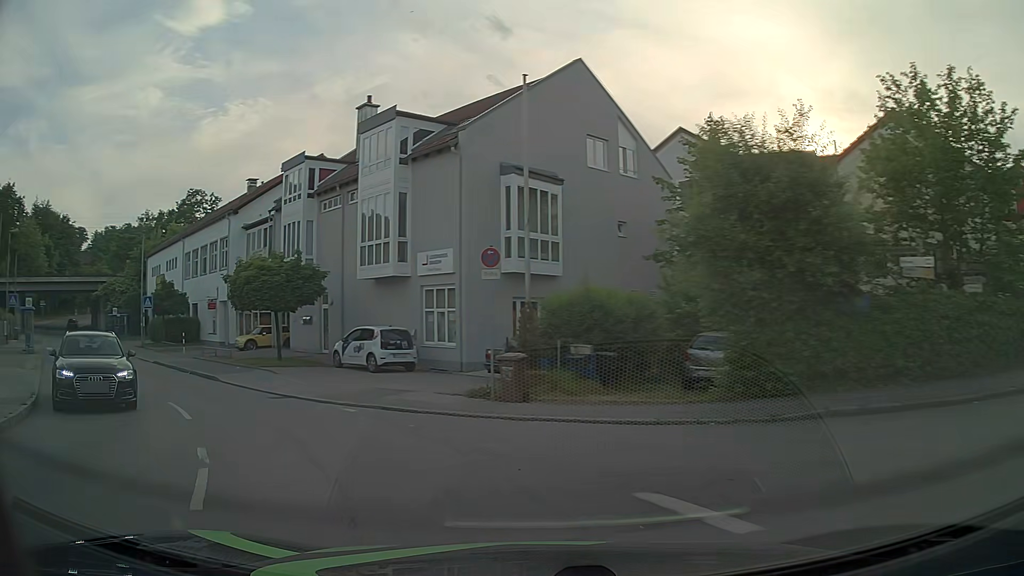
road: unclassified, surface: asphalt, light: Day
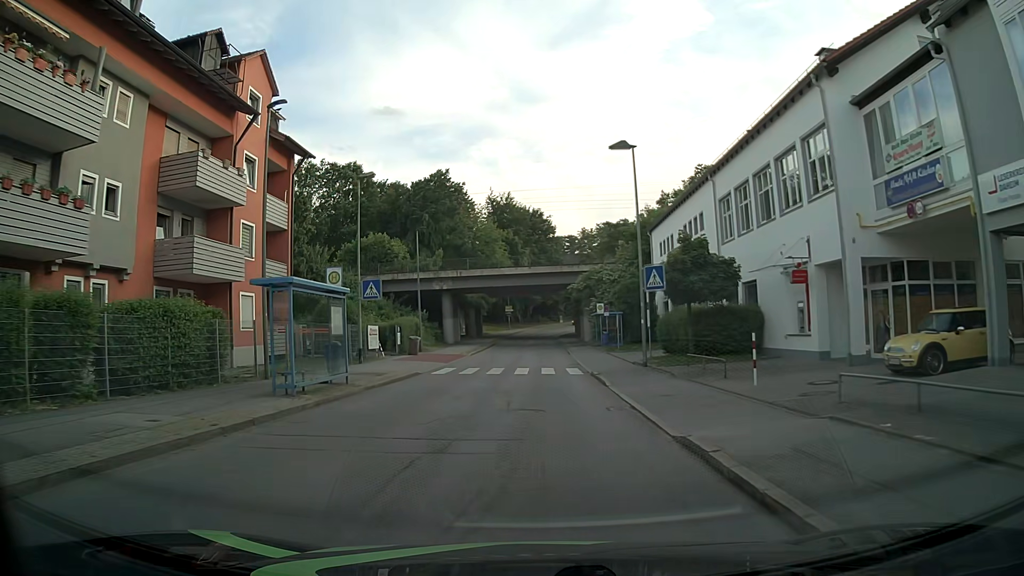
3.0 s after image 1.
(-12.5, +20.2) m; -46°
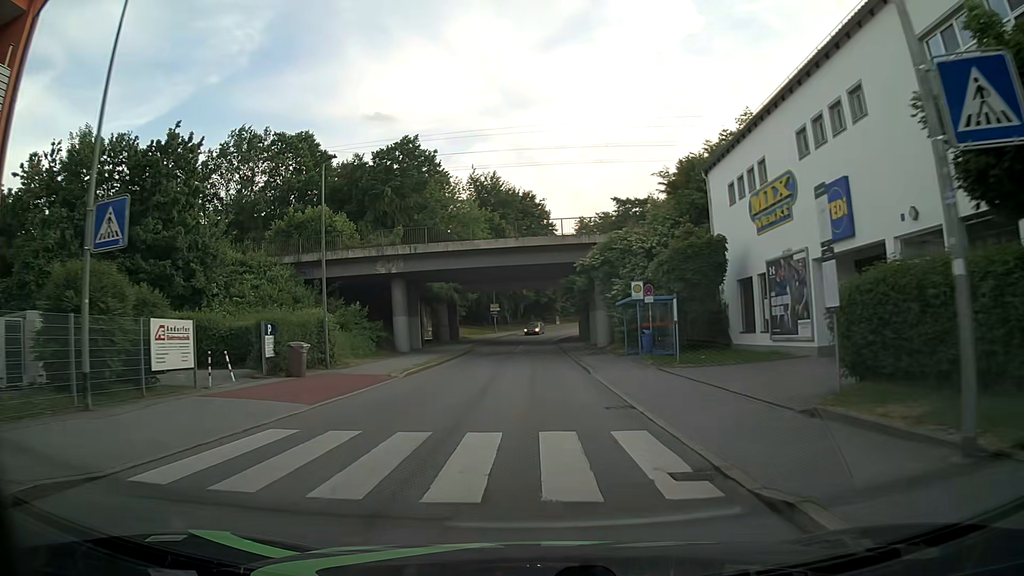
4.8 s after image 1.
(-0.2, +18.9) m; 0°
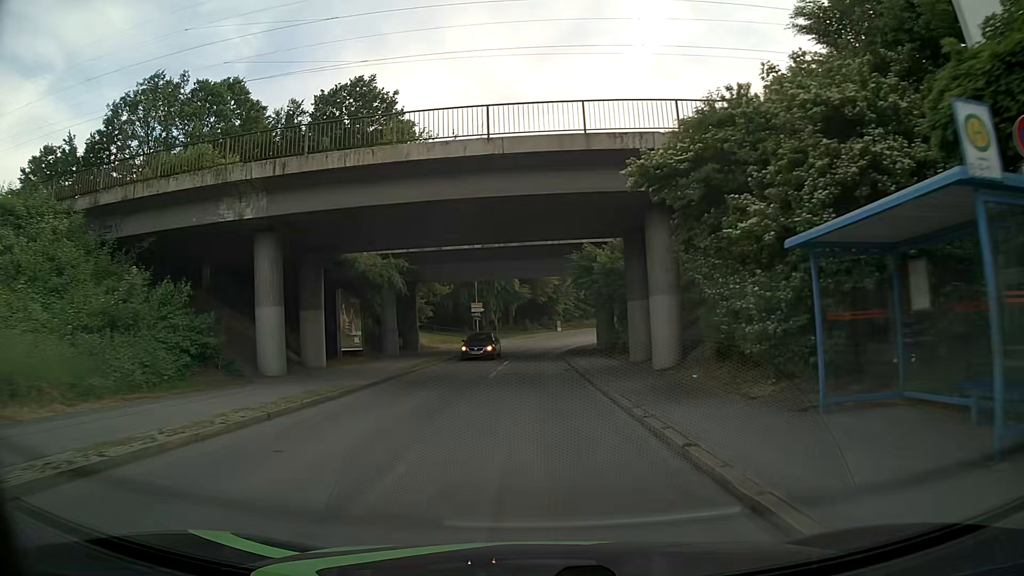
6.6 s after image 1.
(+0.2, +21.0) m; 0°
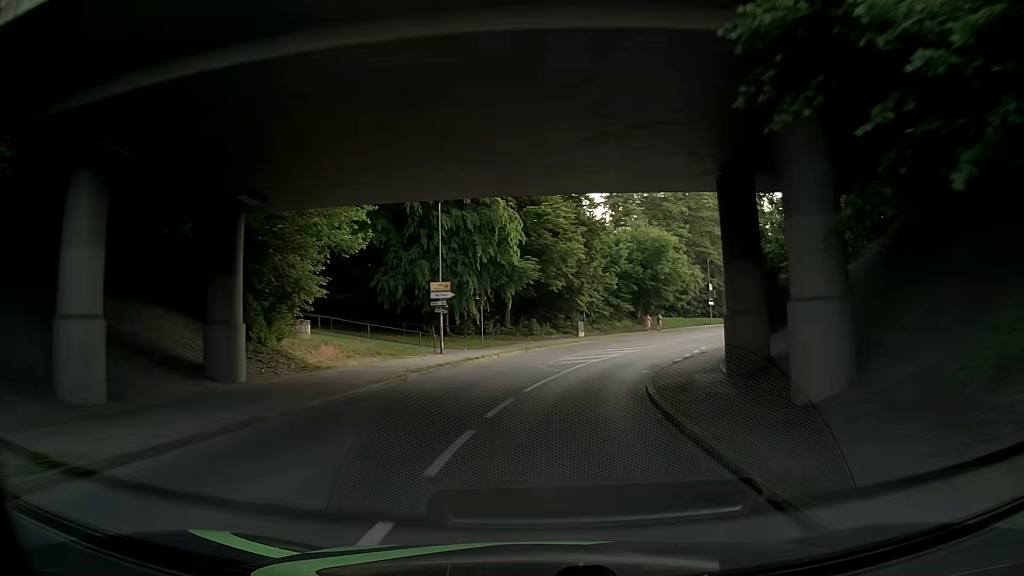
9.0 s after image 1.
(-0.3, +29.2) m; +1°
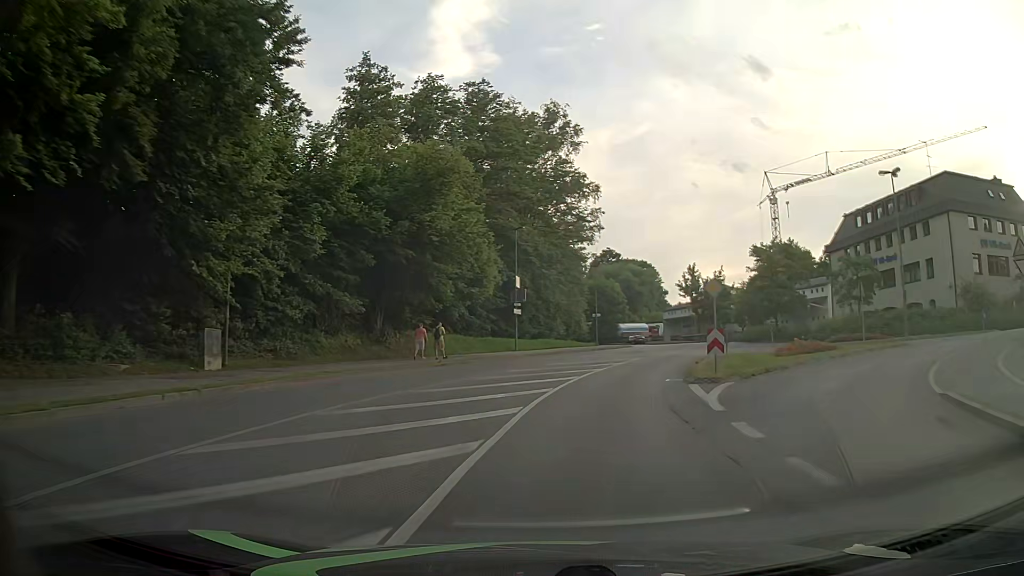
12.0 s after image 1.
(+3.9, +36.4) m; +19°
(0, +10) (+2, +20) (+5, +29) (+8, +39) (+12, +48) (+15, +58) (+17, +67) (+18, +77) (+18, +87) (+17, +97) m
